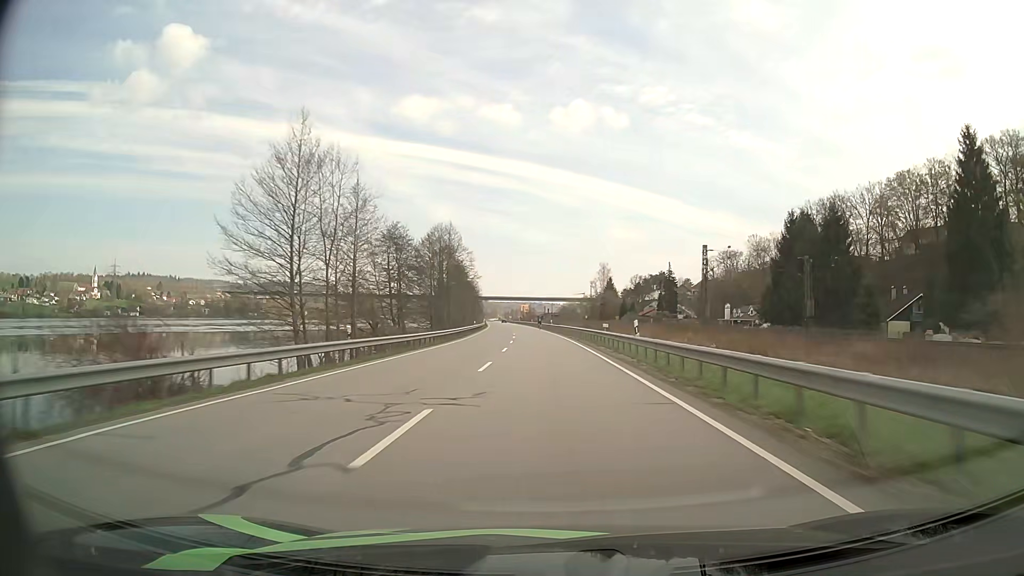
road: primary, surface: asphalt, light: Day
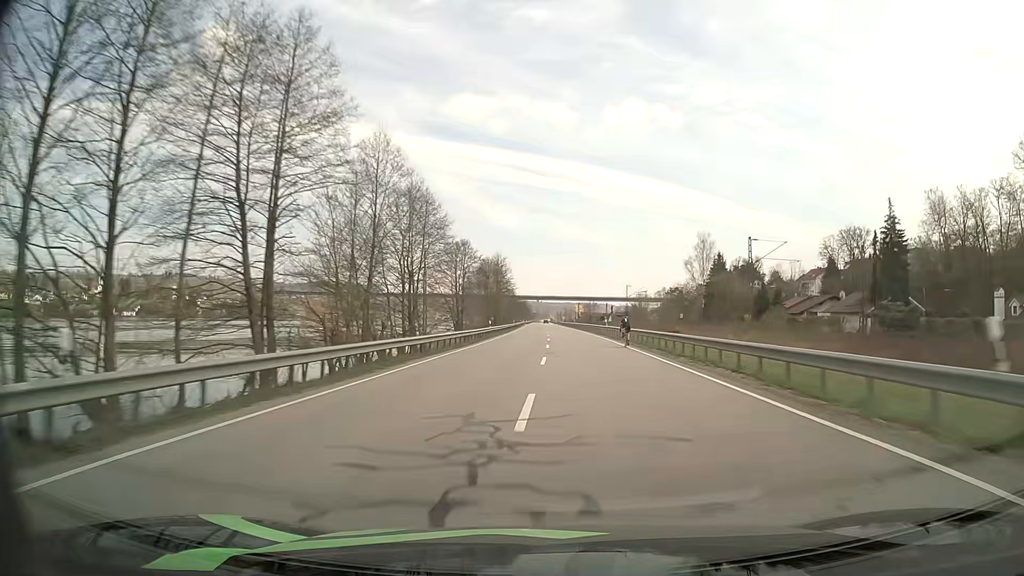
(-3.5, +81.5) m; -5°
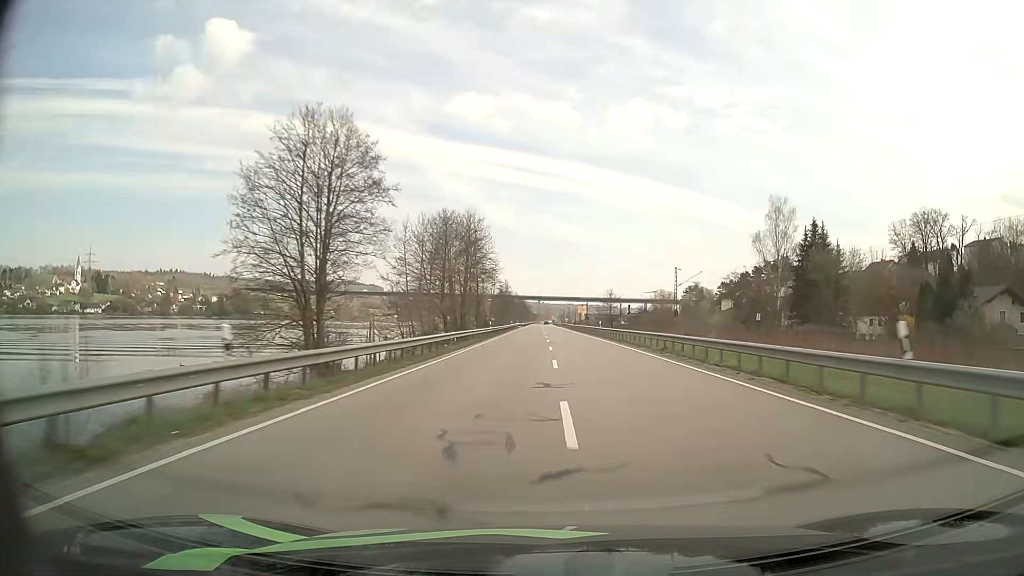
(-0.3, +48.8) m; 0°
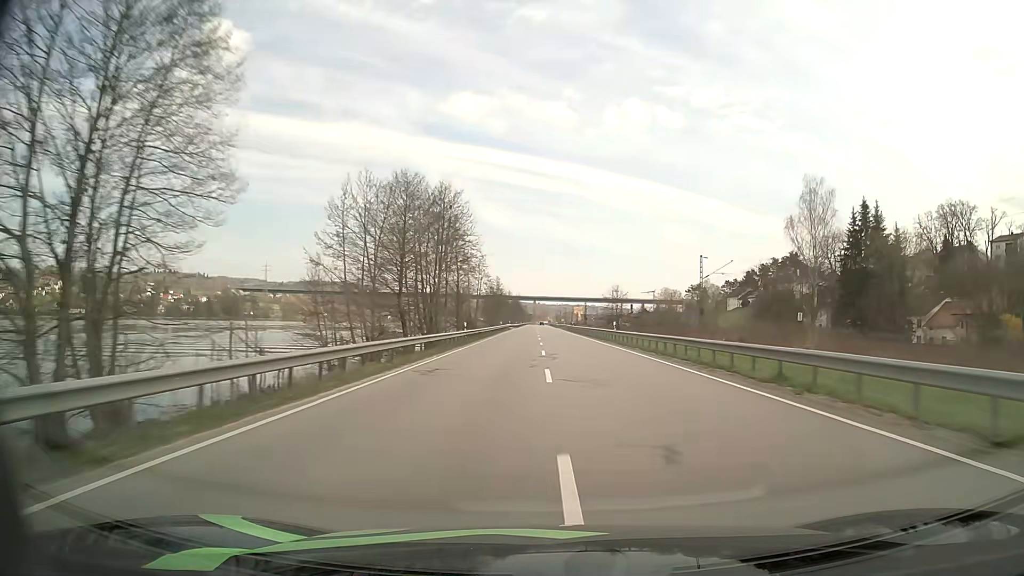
(+0.1, +16.3) m; 0°
